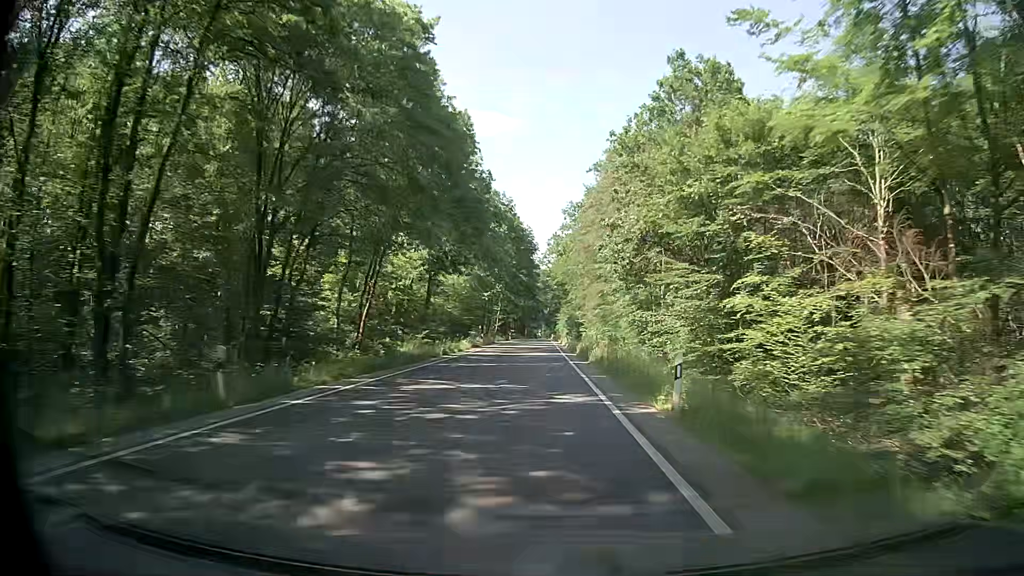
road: secondary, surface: asphalt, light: Day
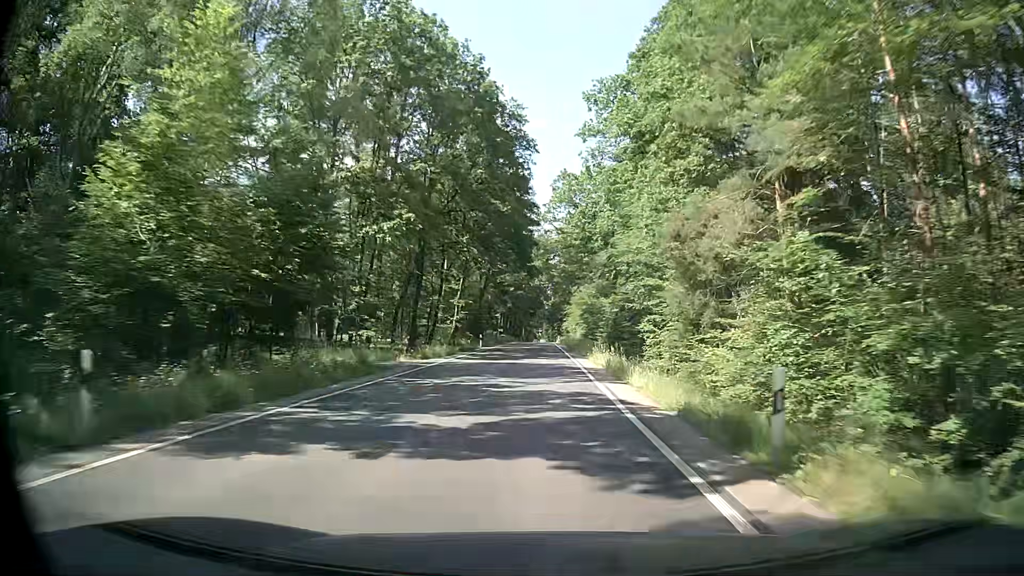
(-0.1, +54.6) m; -1°
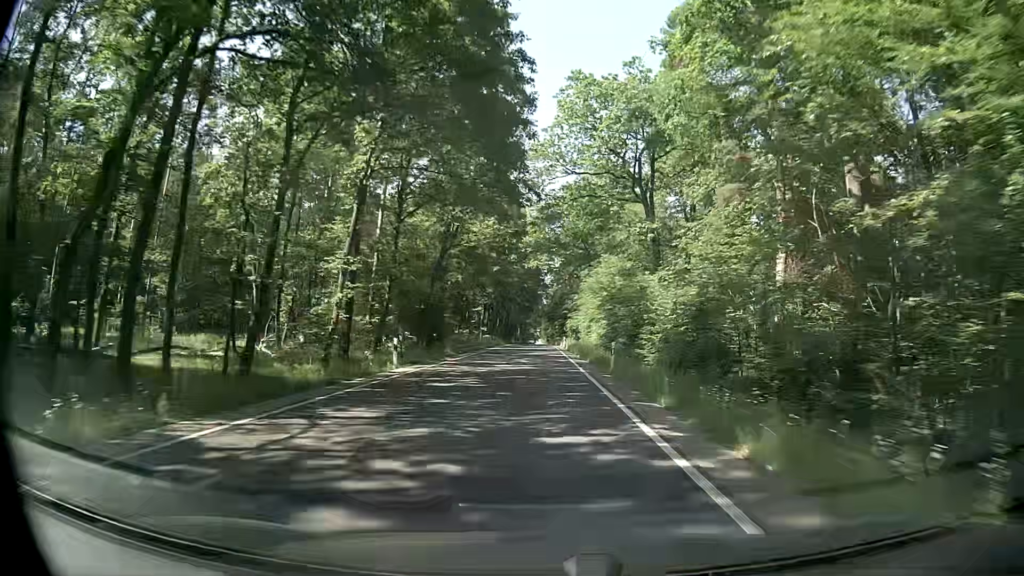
(+0.2, +32.7) m; 0°
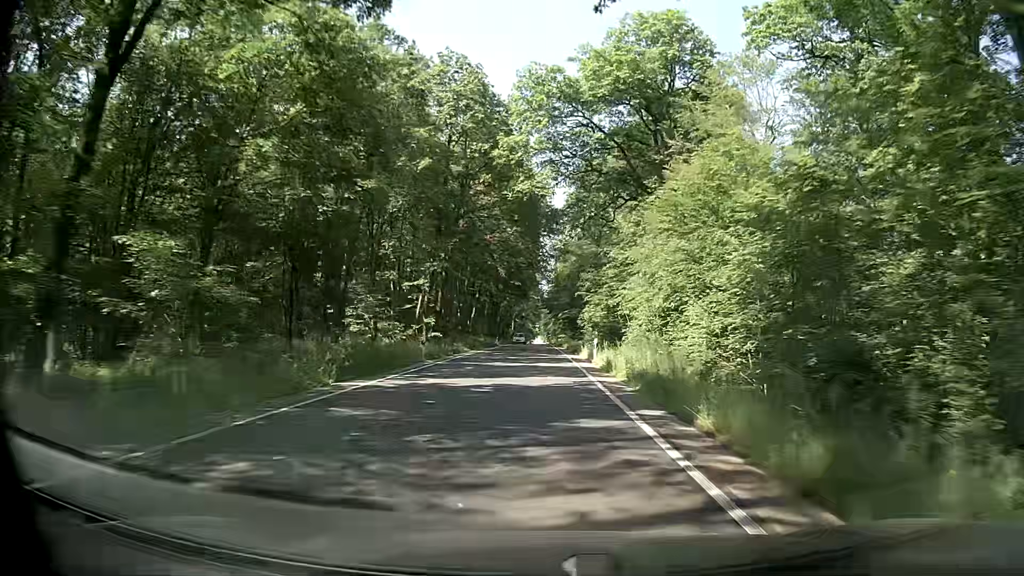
(+0.5, +43.7) m; +2°
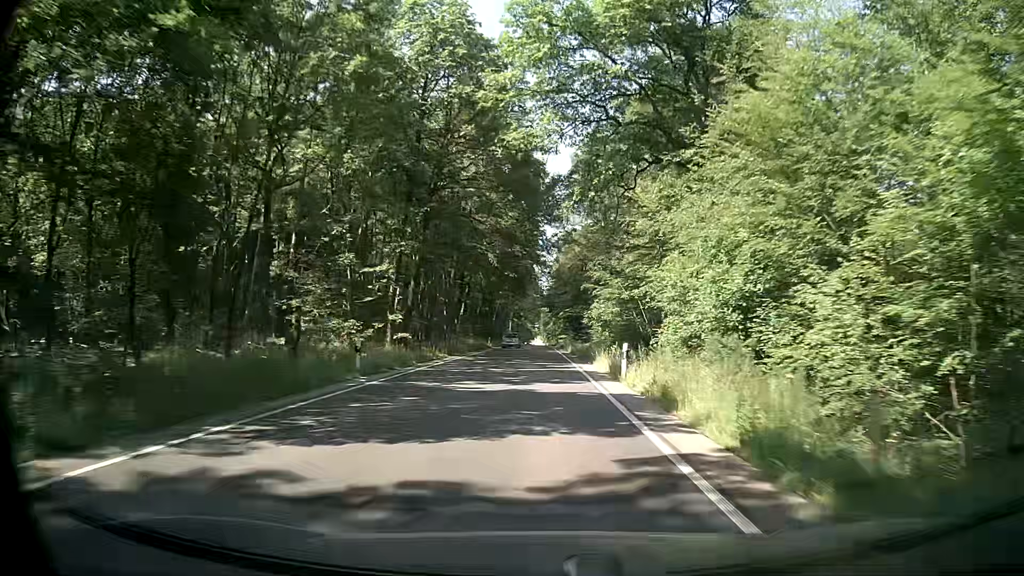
(-0.1, +11.0) m; -1°
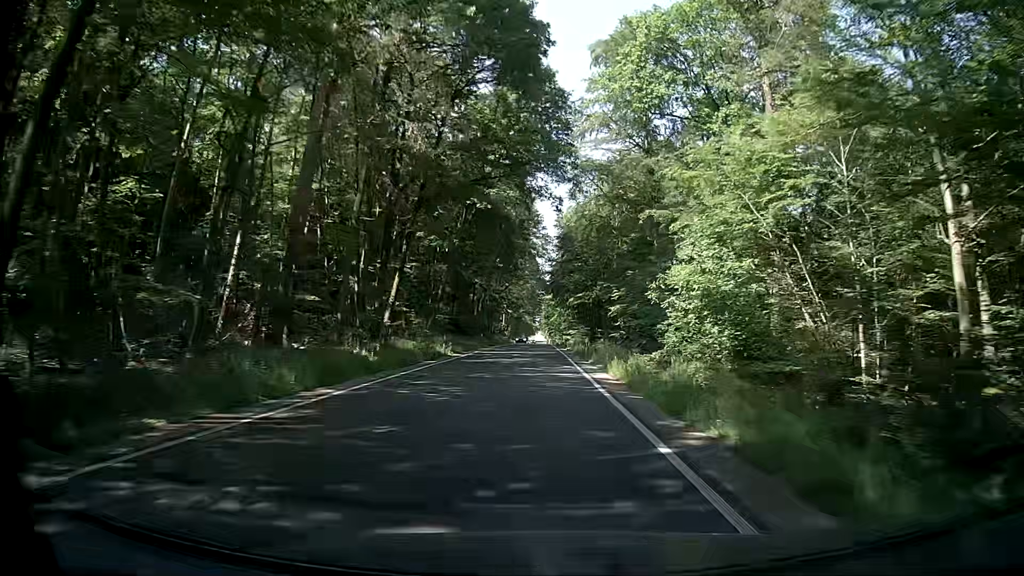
(+0.1, +33.0) m; 0°
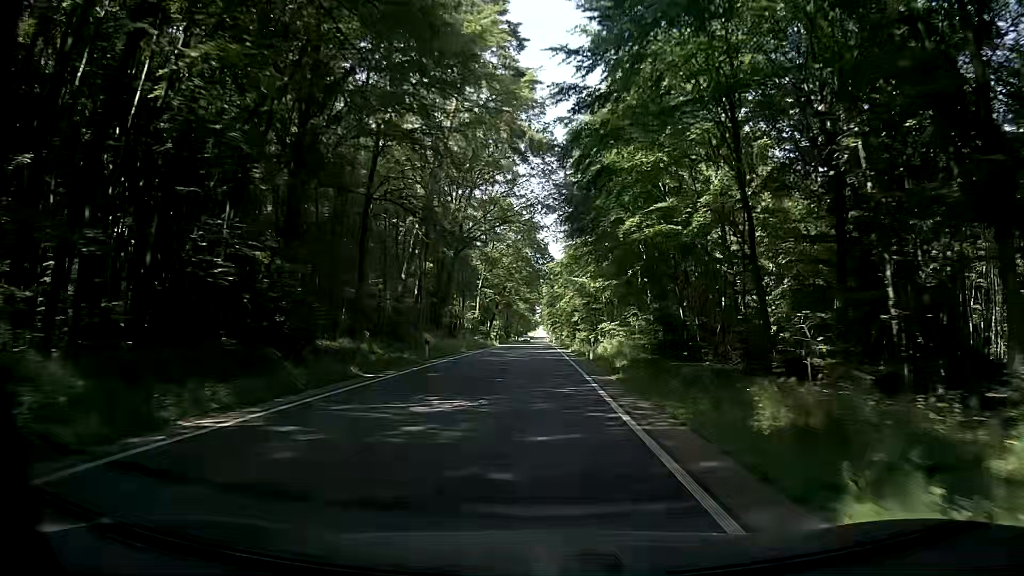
(+0.3, +55.1) m; +1°
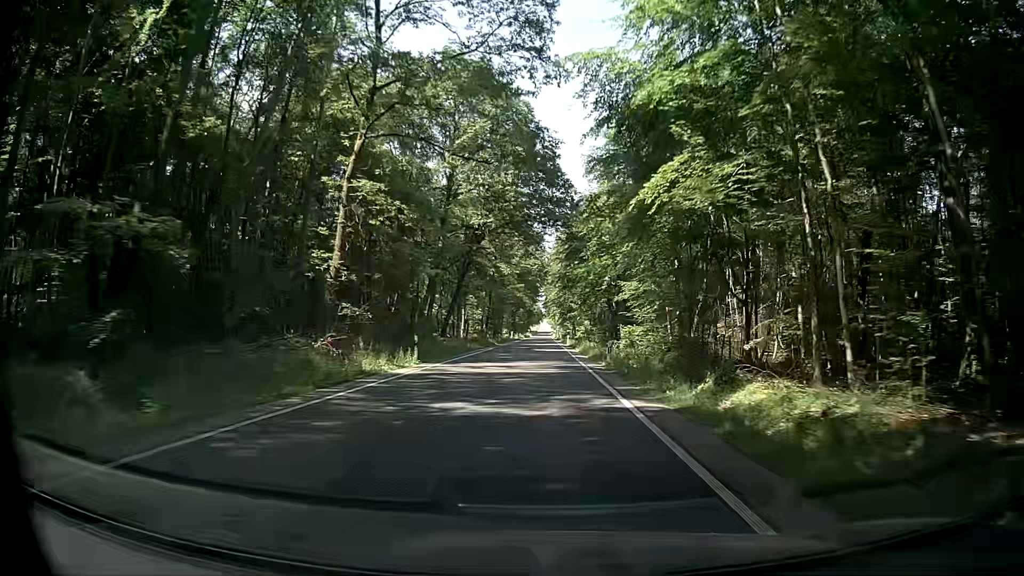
(-0.9, +55.0) m; -1°
(0, +10) (0, +20) (0, +30) (0, +40) (0, +50) (0, +60) (0, +70) (0, +80) (0, +90) (-1, +100) m
